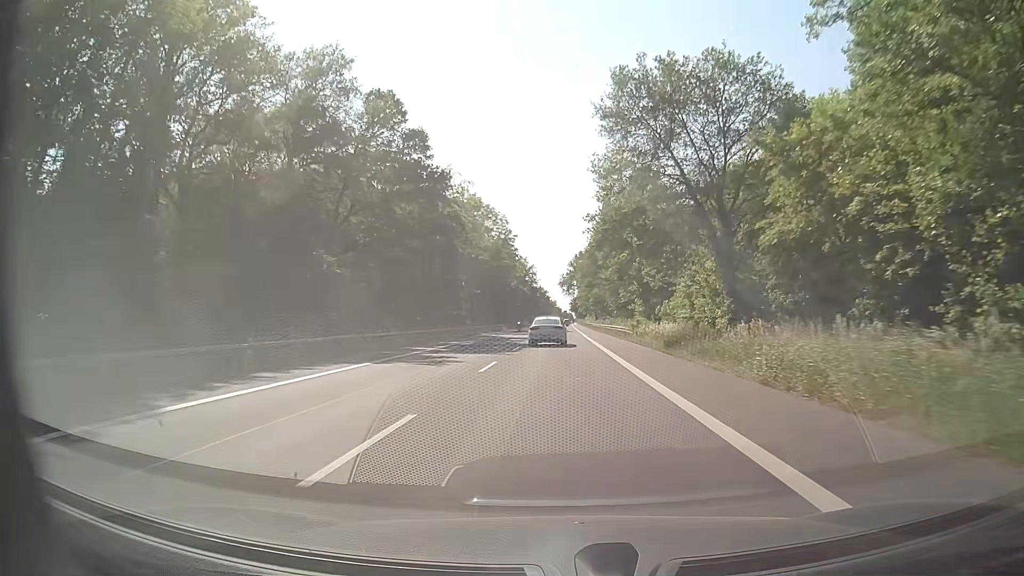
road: secondary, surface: asphalt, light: Day
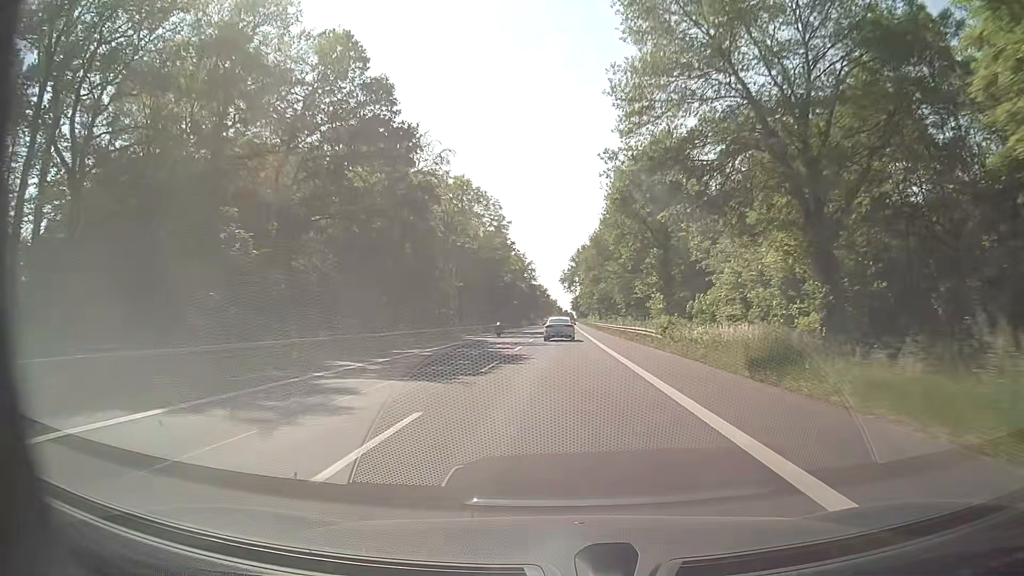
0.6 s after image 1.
(0.0, +12.1) m; 0°
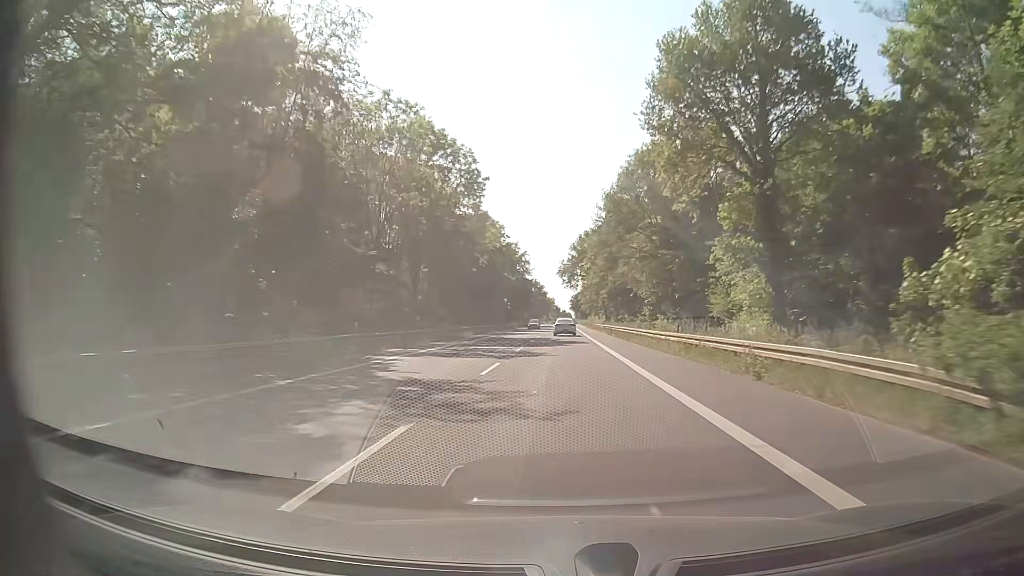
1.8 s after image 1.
(-0.1, +25.1) m; 0°
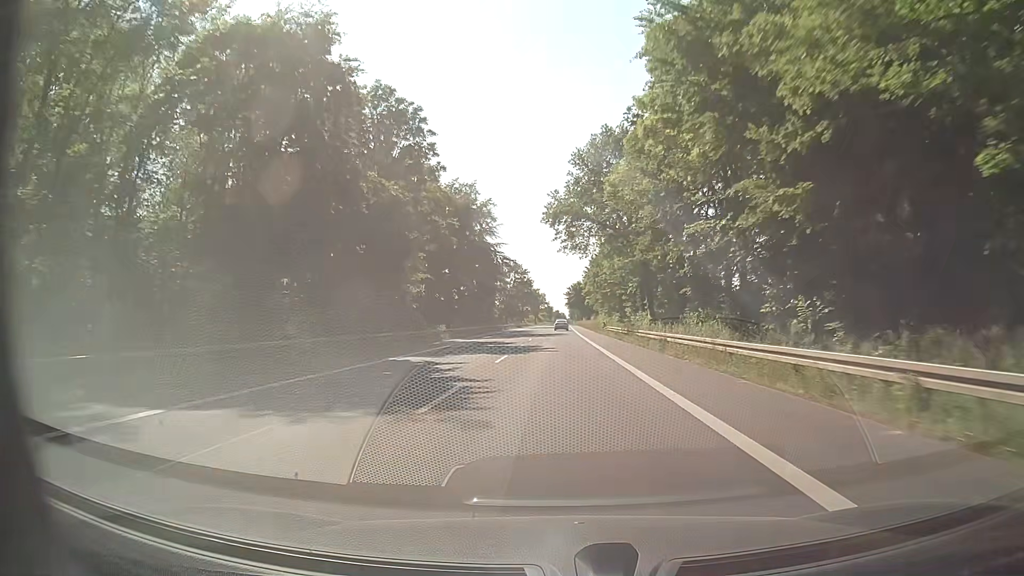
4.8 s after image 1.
(+0.6, +67.5) m; +1°
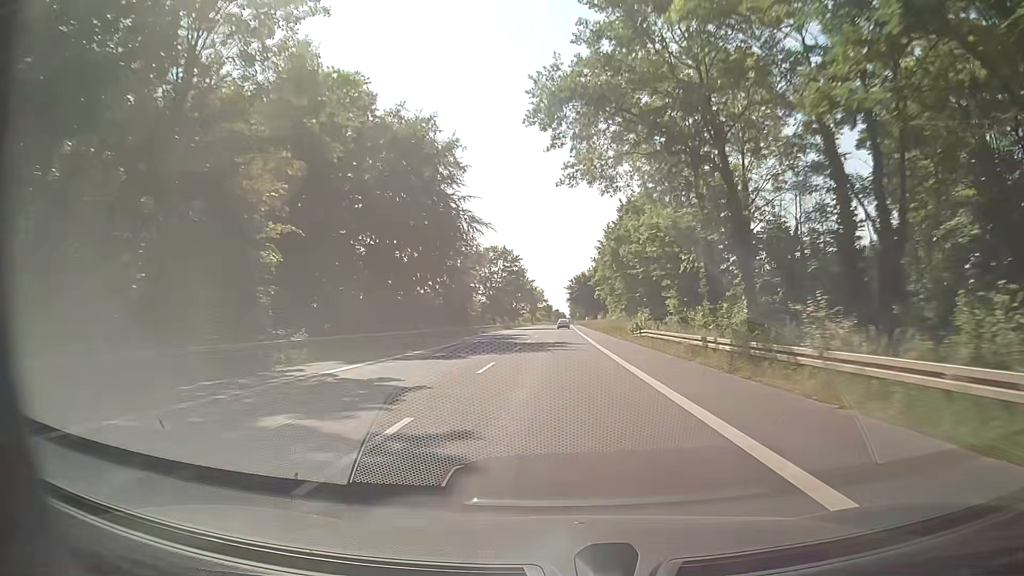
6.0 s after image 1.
(-0.1, +28.6) m; 0°
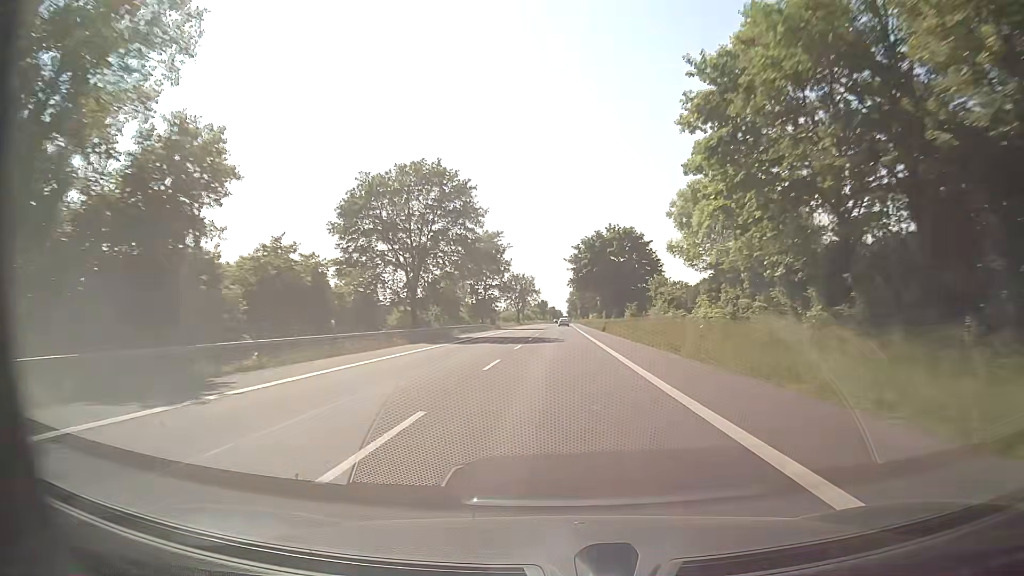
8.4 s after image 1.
(+0.1, +60.0) m; 0°
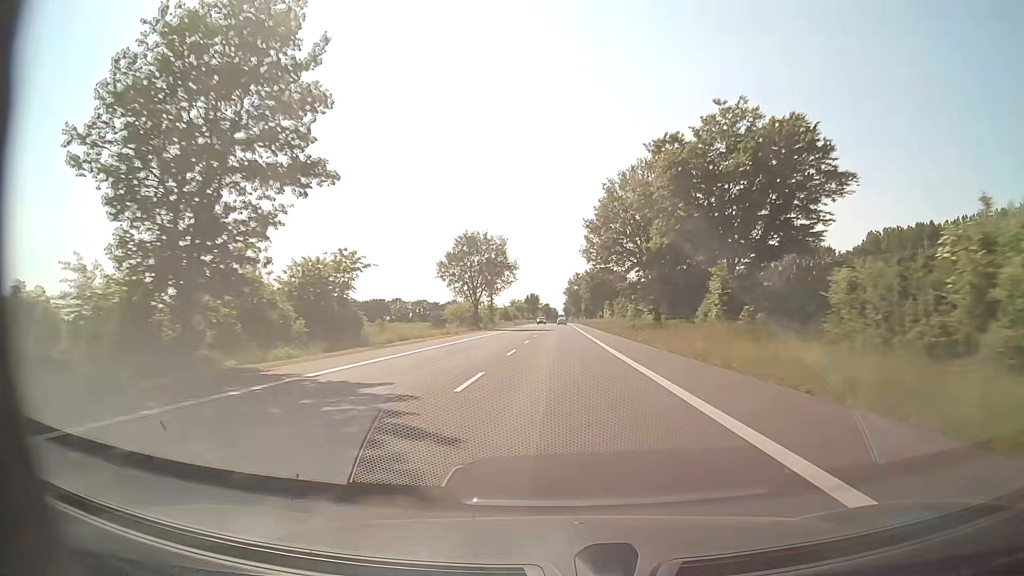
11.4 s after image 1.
(+0.3, +77.3) m; 0°
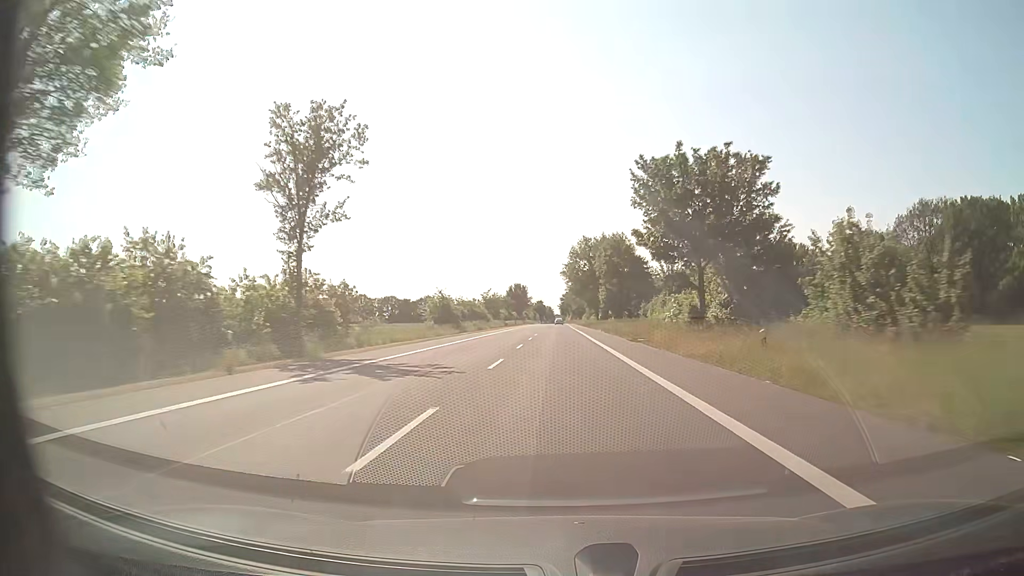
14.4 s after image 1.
(+0.7, +78.4) m; +1°
(0, +10) (0, +20) (0, +30) (0, +40) (0, +50) (0, +60) (0, +70) (0, +80) (0, +90) (0, +100) m
